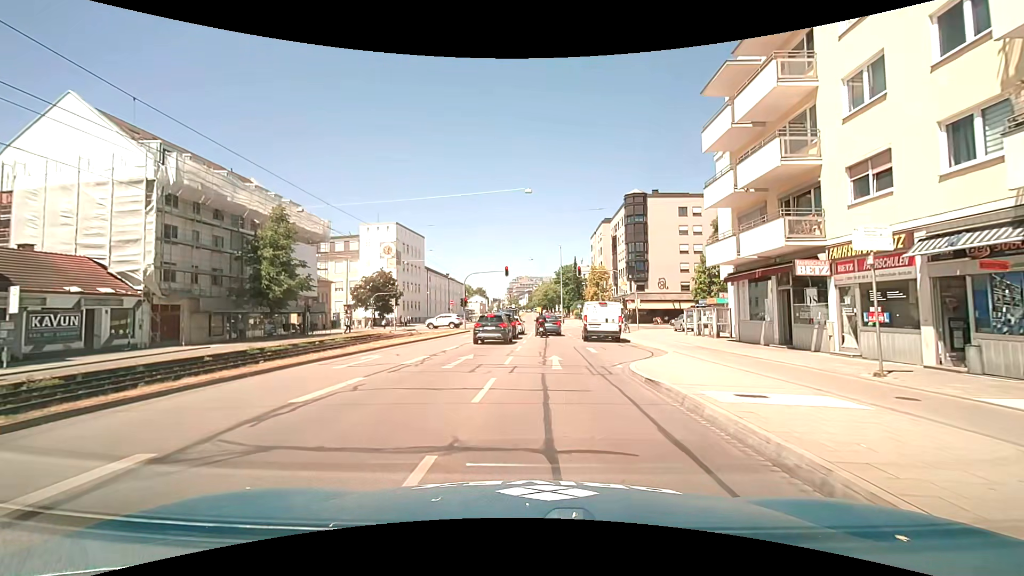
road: primary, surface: asphalt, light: Day
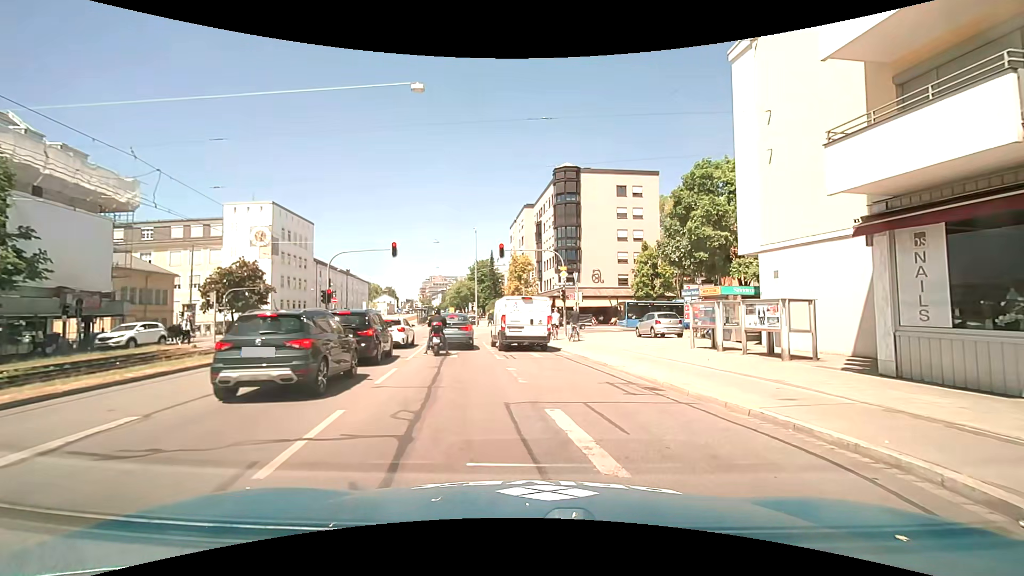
(+0.6, +15.2) m; +10°
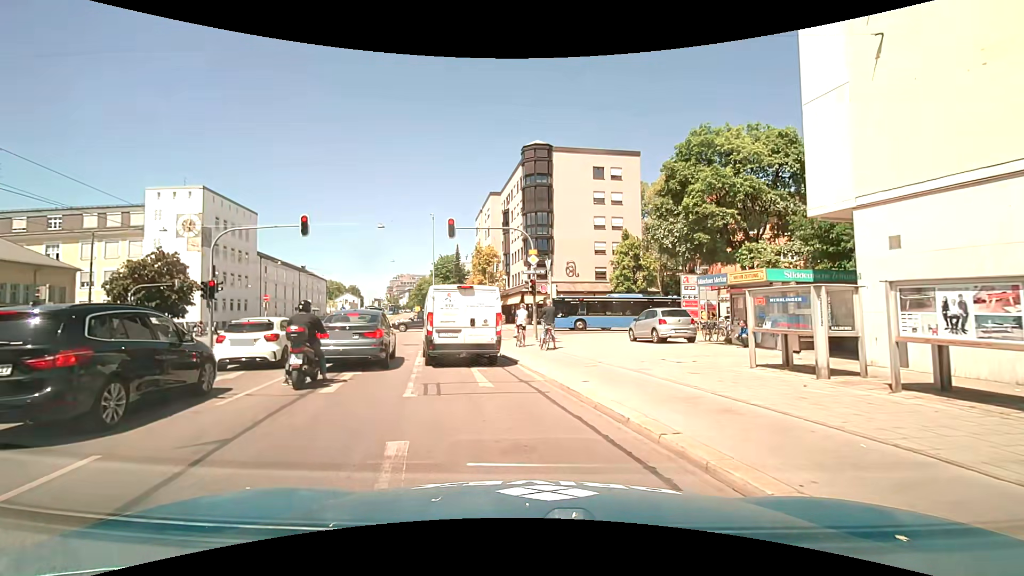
(+0.3, +7.9) m; +2°
